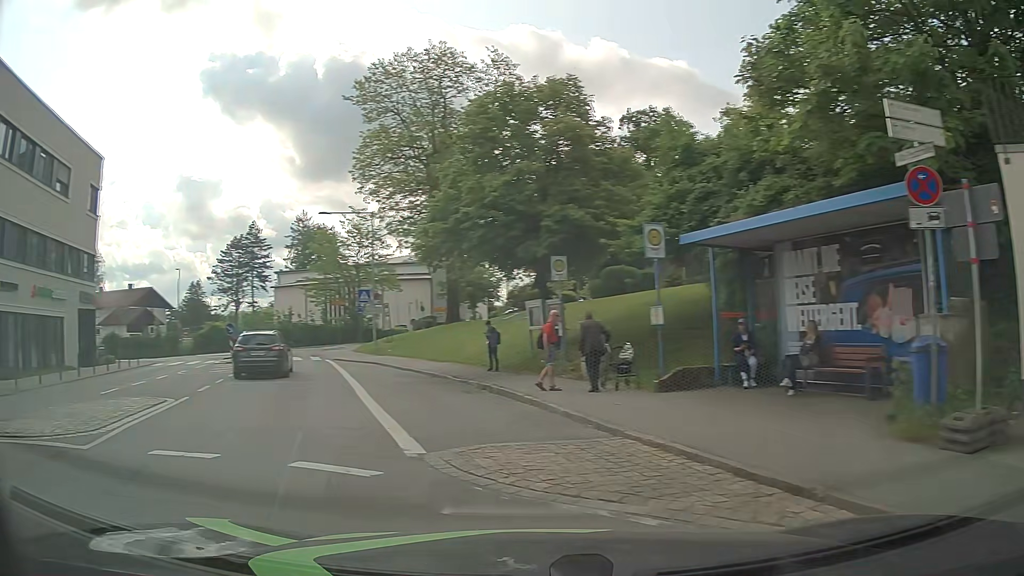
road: unclassified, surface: asphalt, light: Day
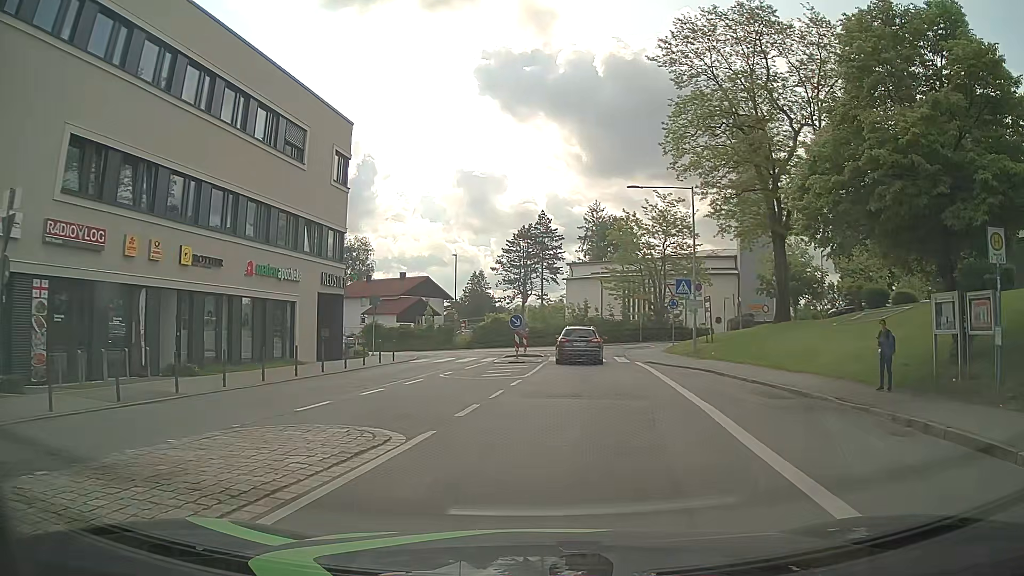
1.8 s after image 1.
(-2.1, +6.2) m; -25°
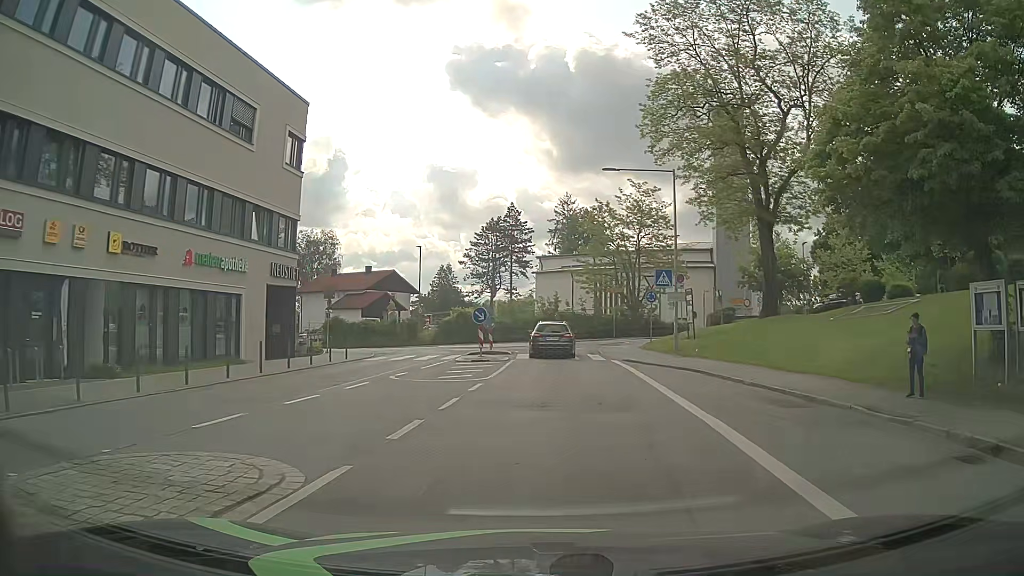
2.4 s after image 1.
(+0.1, +2.8) m; +3°
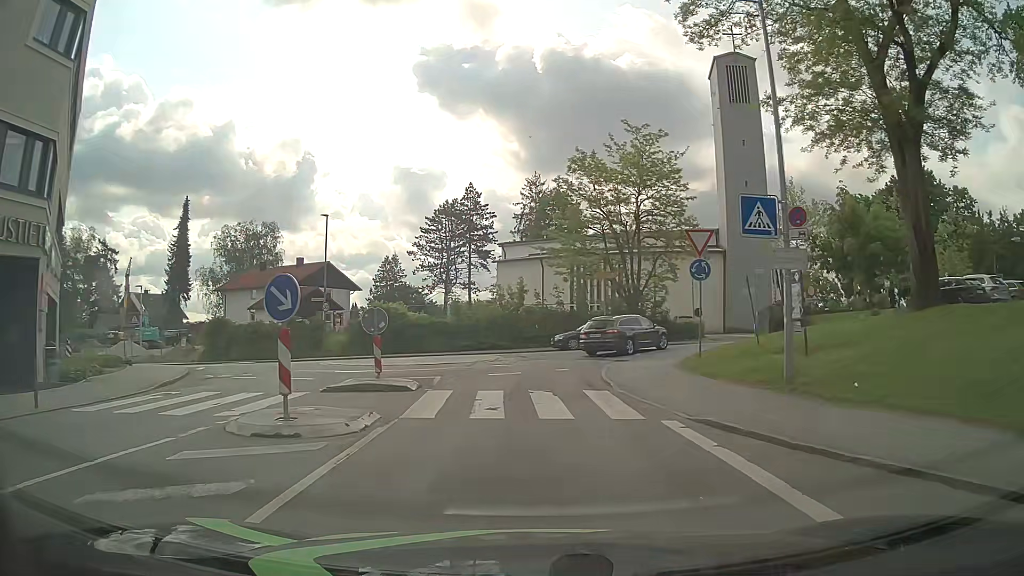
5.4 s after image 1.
(+0.6, +17.0) m; +4°
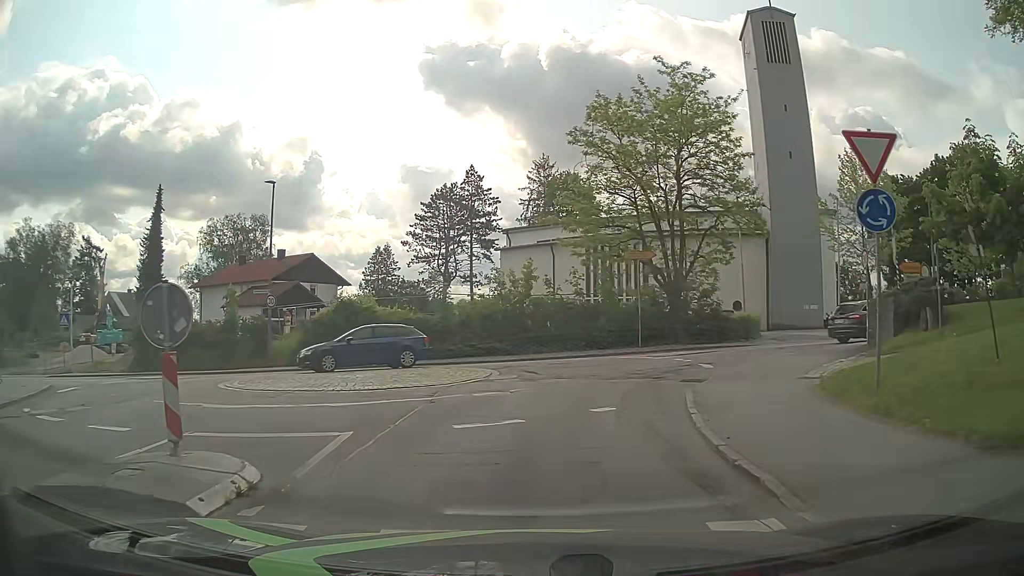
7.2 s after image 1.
(-0.2, +9.2) m; -3°
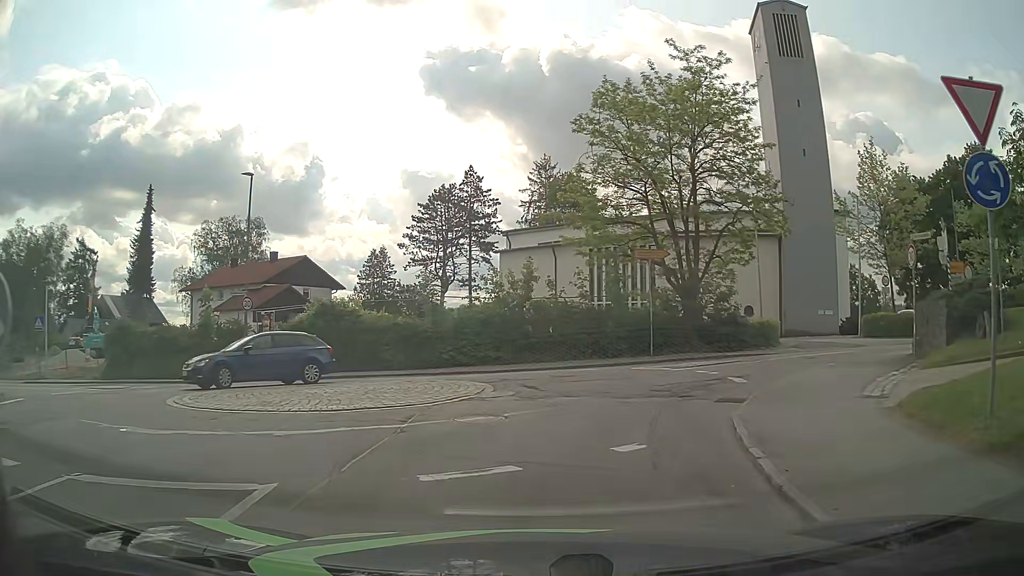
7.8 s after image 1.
(0.0, +2.6) m; -1°
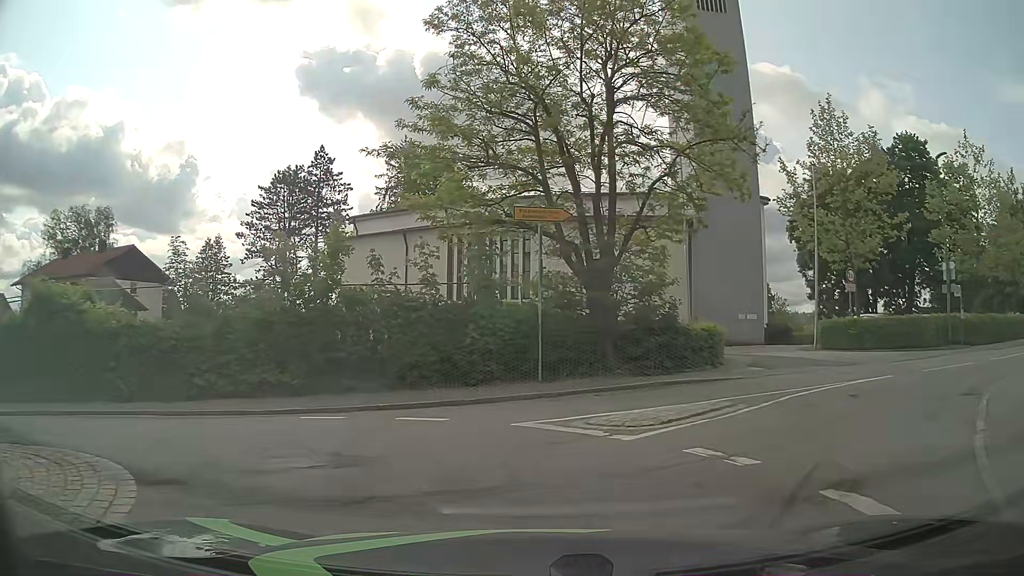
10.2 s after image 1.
(+1.0, +10.0) m; +12°
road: tertiary
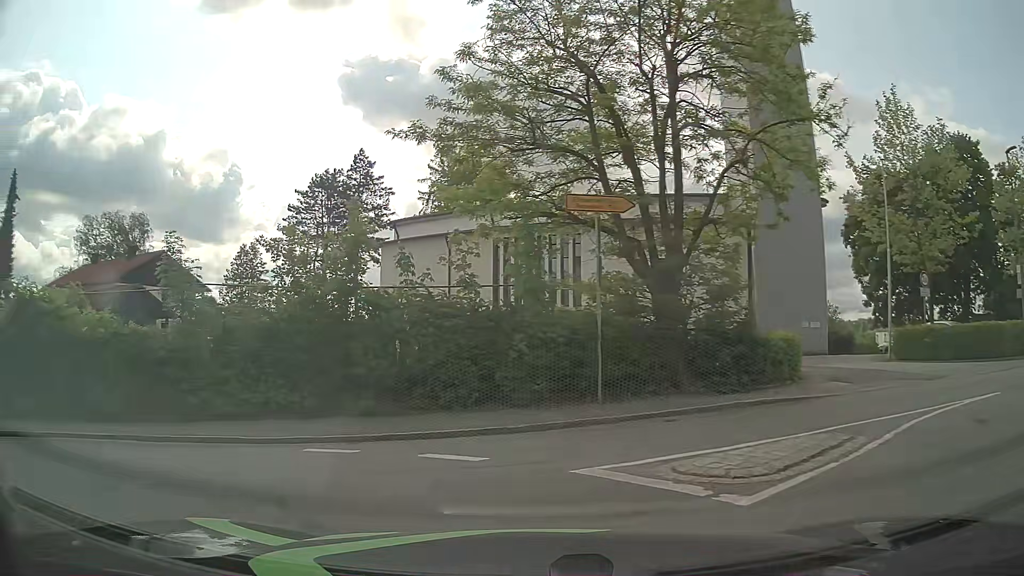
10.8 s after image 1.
(0.0, +2.4) m; -4°
